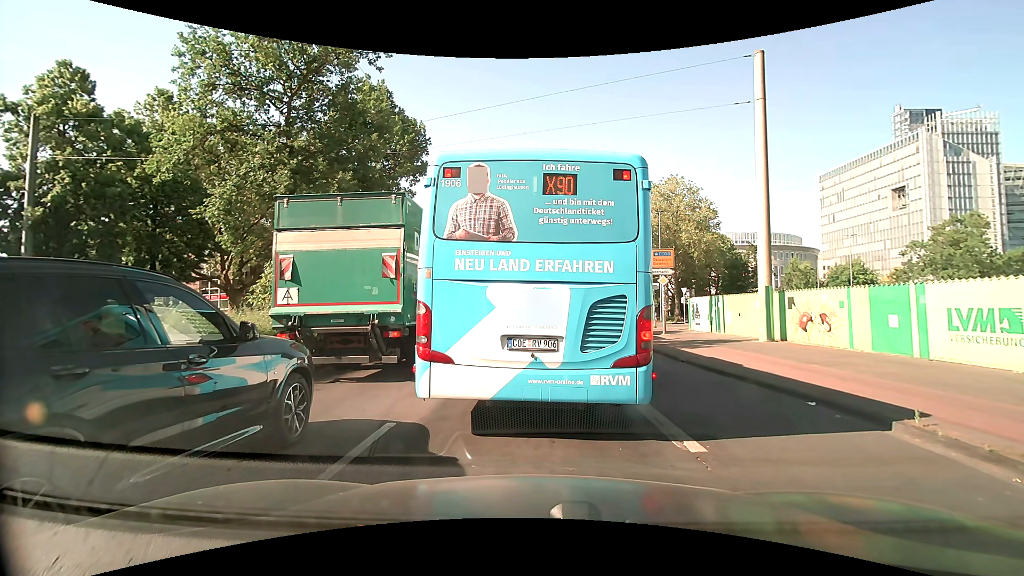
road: secondary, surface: asphalt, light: Day
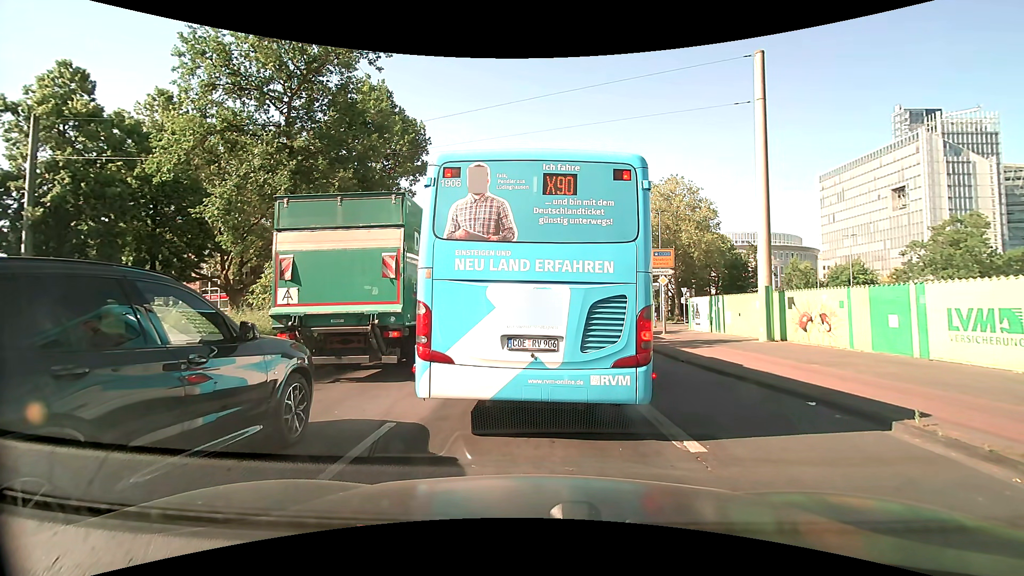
(0.0, 0.0) m; 0°
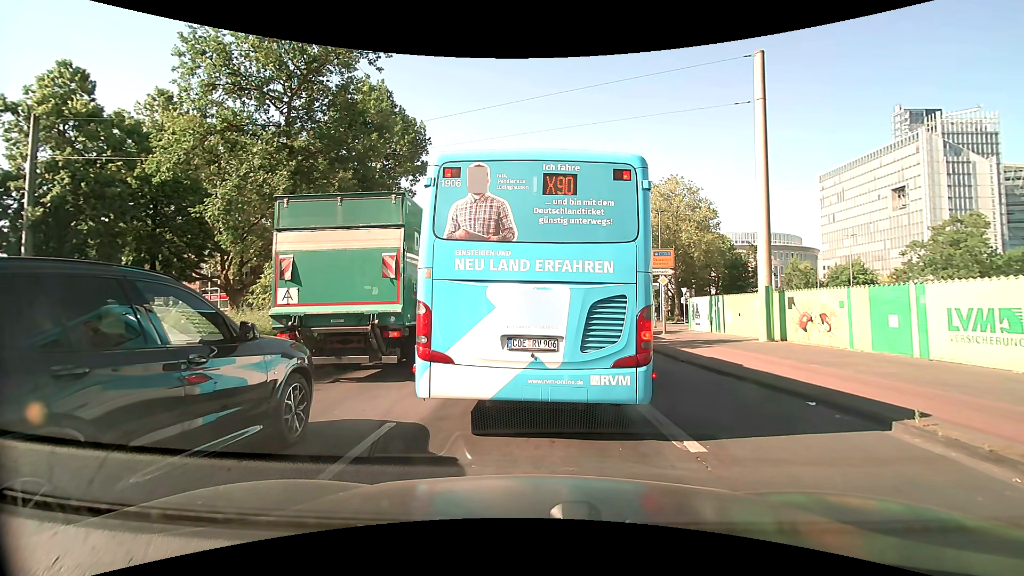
(0.0, 0.0) m; 0°
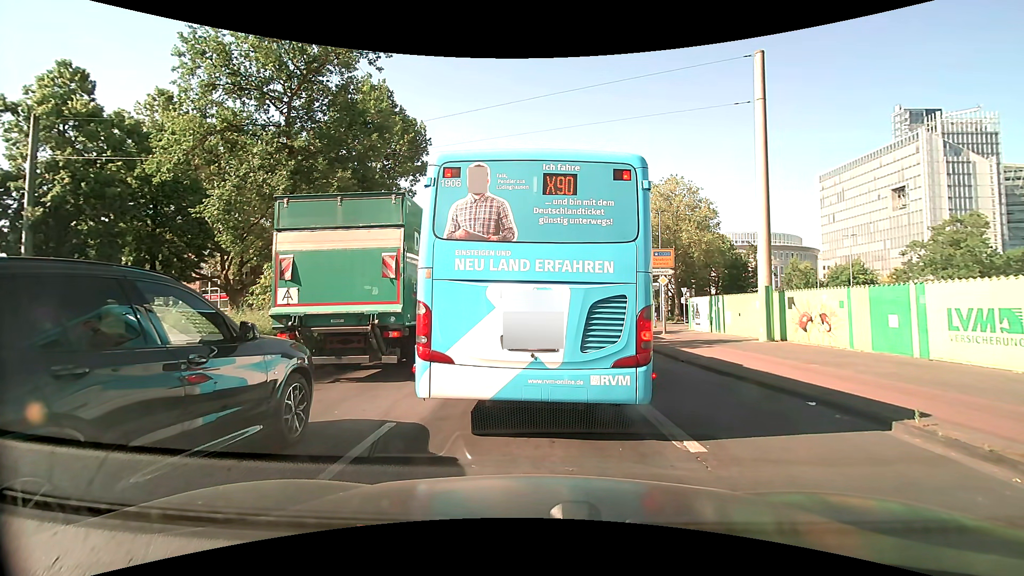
(0.0, 0.0) m; 0°
